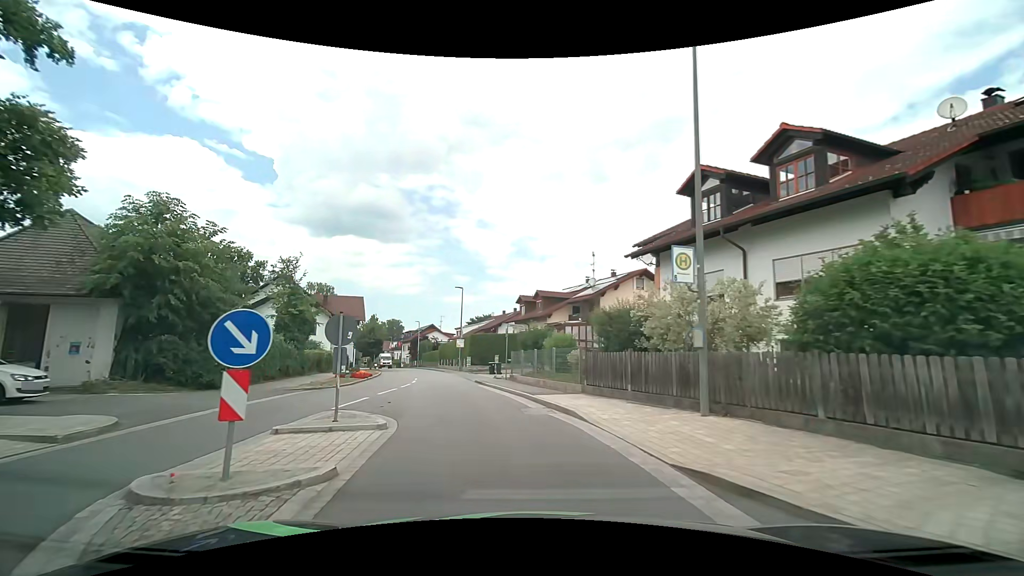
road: secondary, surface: asphalt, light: Day
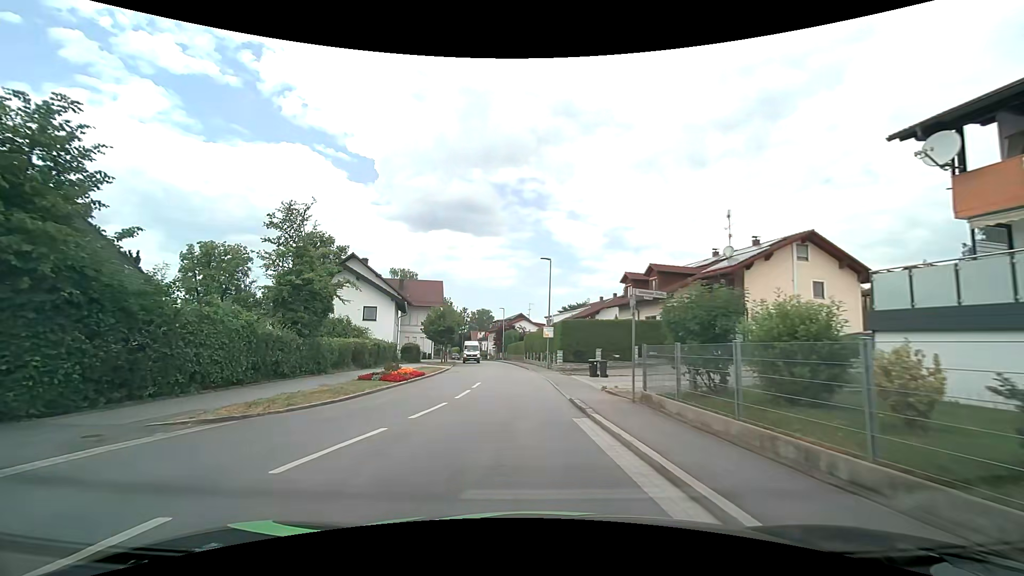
(-1.2, +12.0) m; -12°
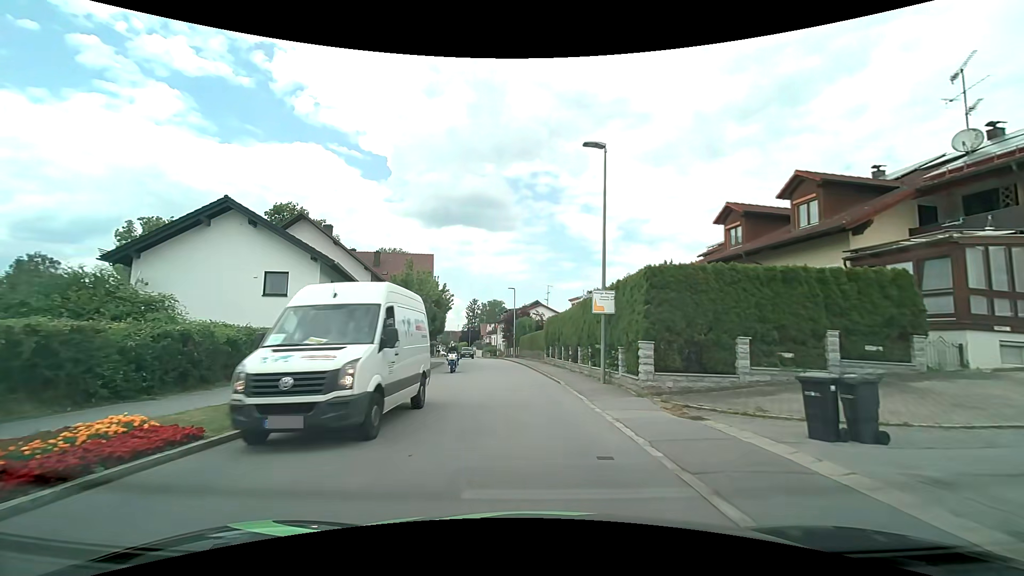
(-0.4, +19.9) m; -2°
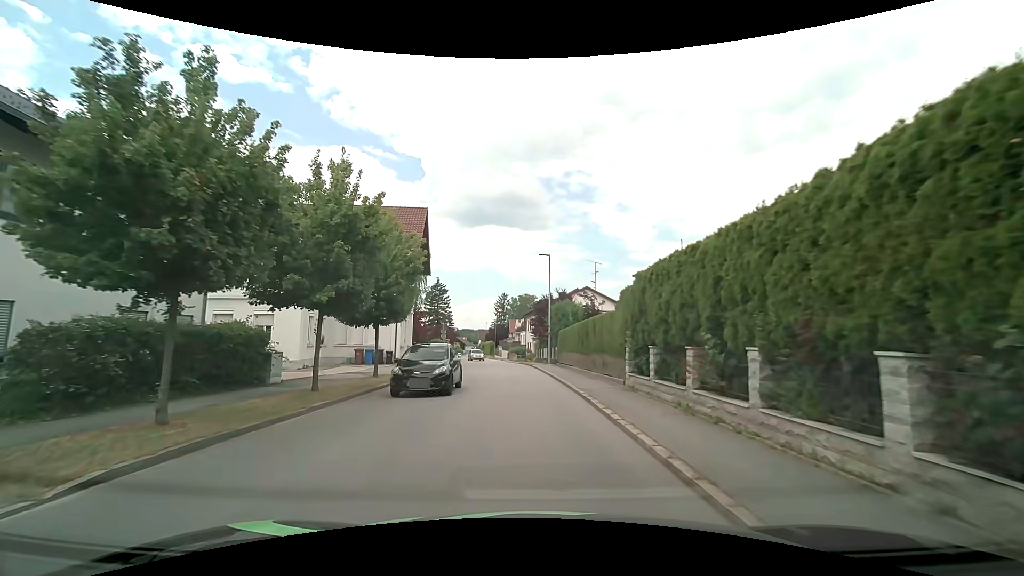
(-0.6, +21.0) m; -3°
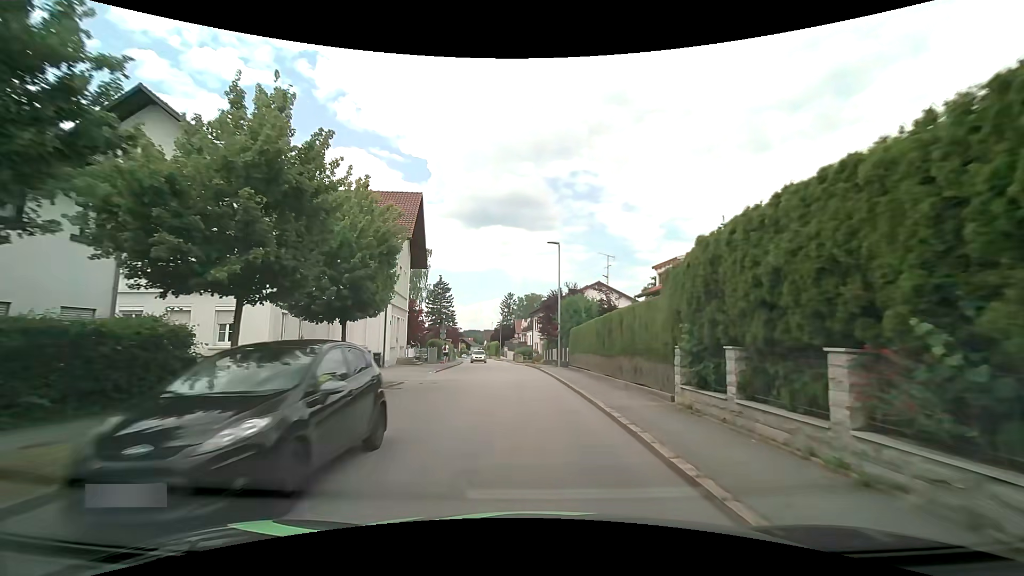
(-0.1, +4.3) m; -1°
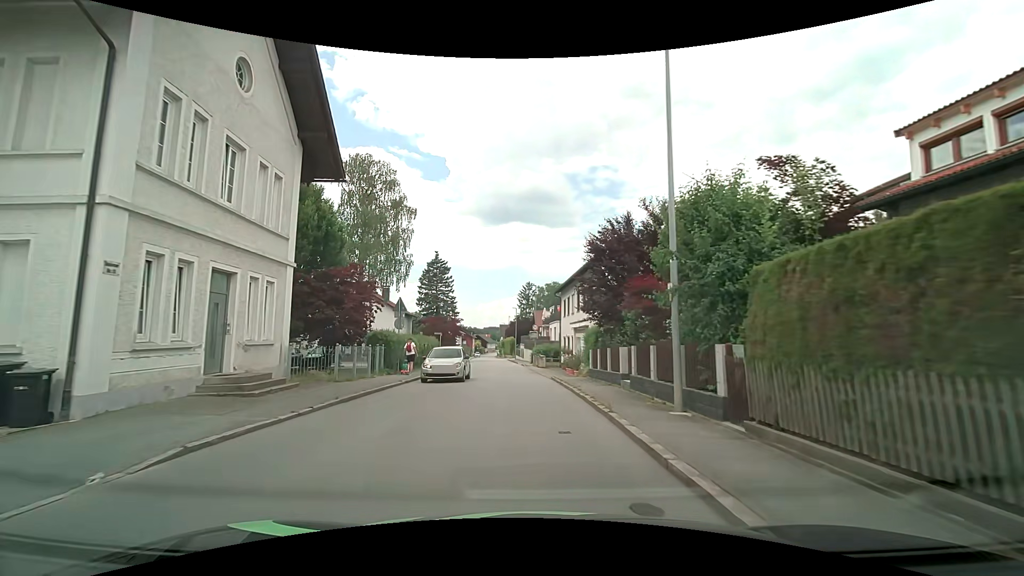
(-0.4, +22.2) m; -2°
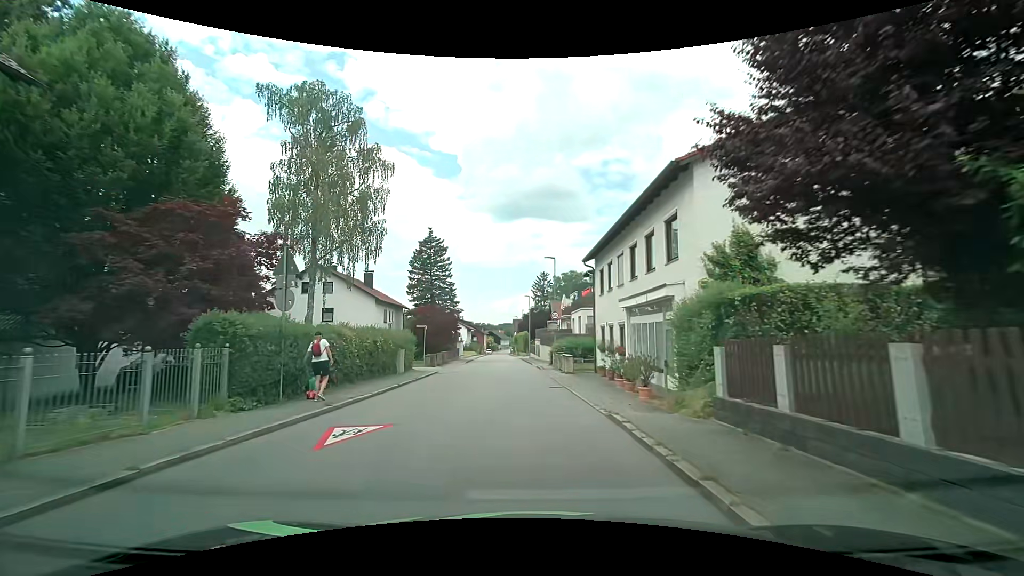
(-0.2, +13.6) m; -2°
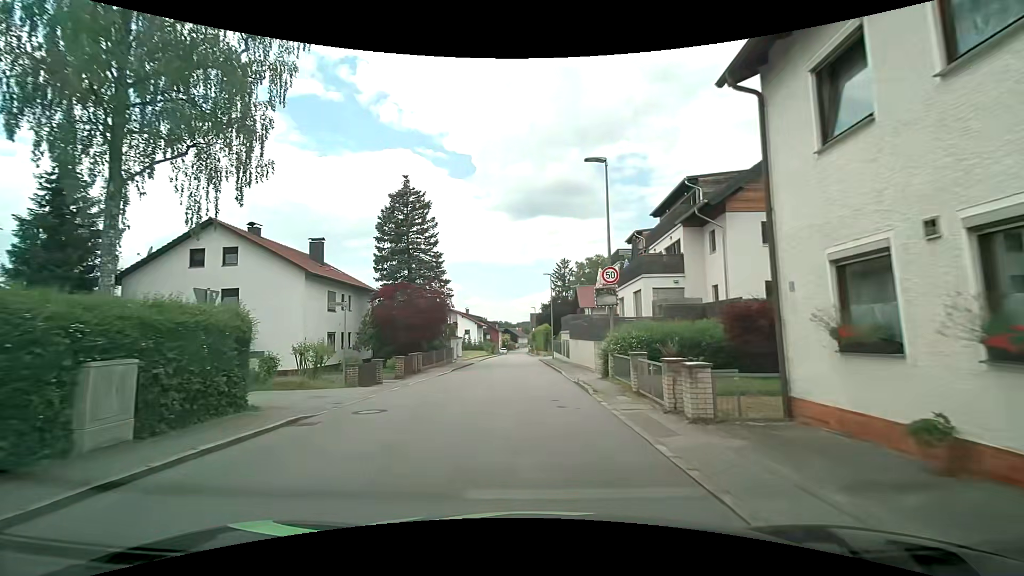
(-0.3, +18.5) m; -1°
(0, +10) (0, +20) (-1, +30) (-1, +40) (-2, +50) (-2, +60) (-3, +70) (-3, +80) (-3, +90) (-4, +100) m
